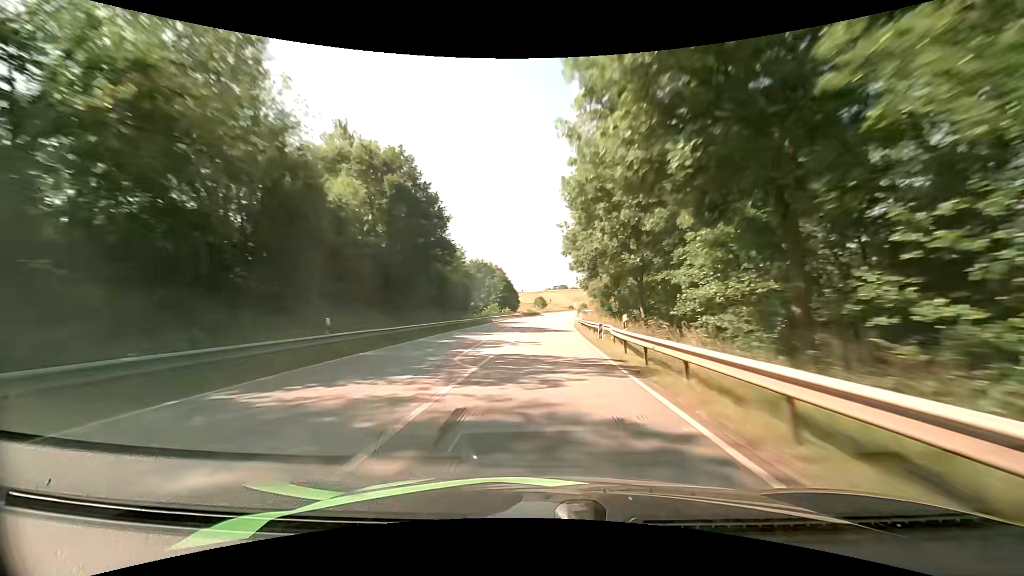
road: primary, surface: asphalt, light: Day
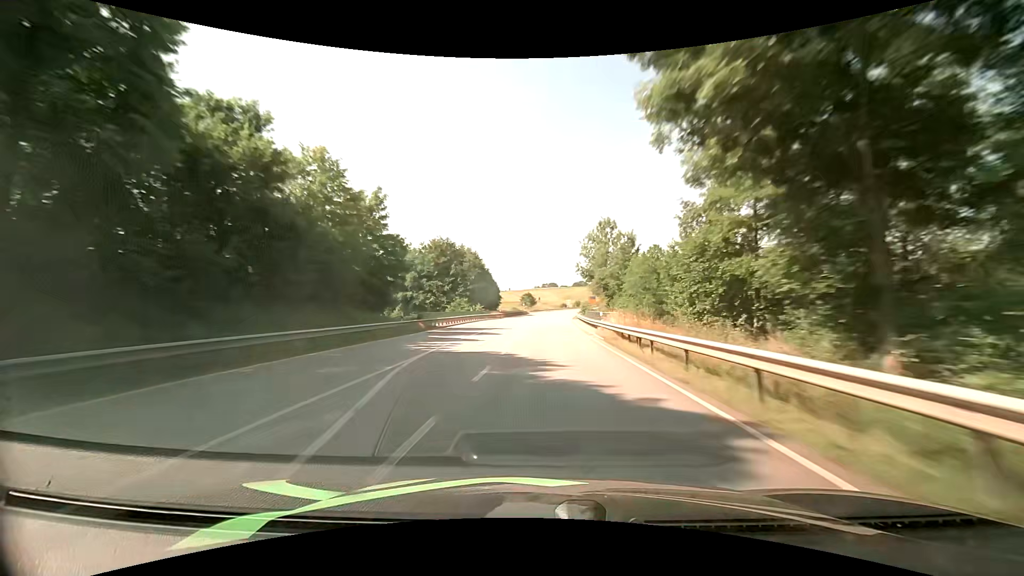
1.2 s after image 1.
(+0.1, +33.7) m; +1°
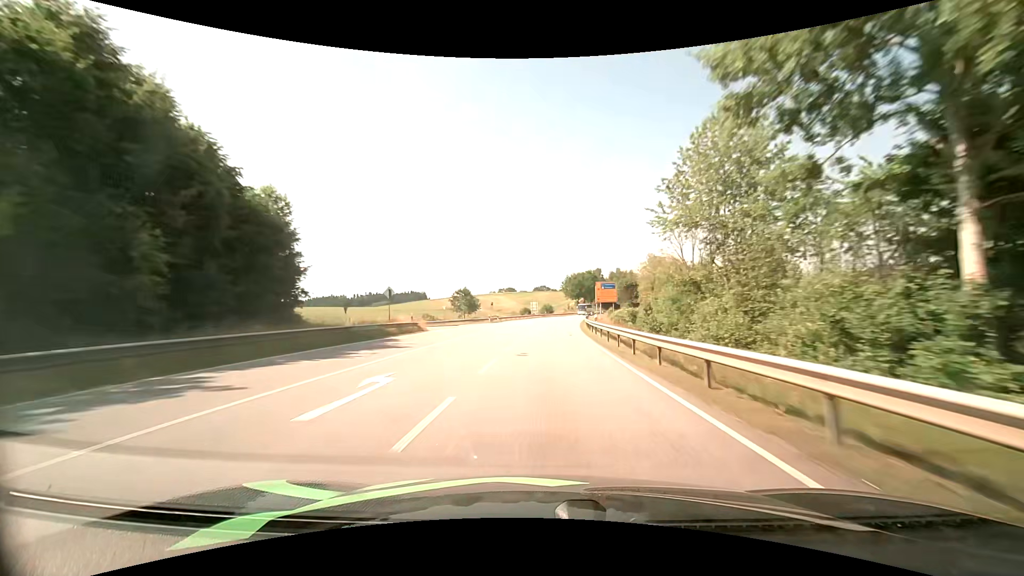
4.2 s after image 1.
(+3.4, +82.7) m; +5°
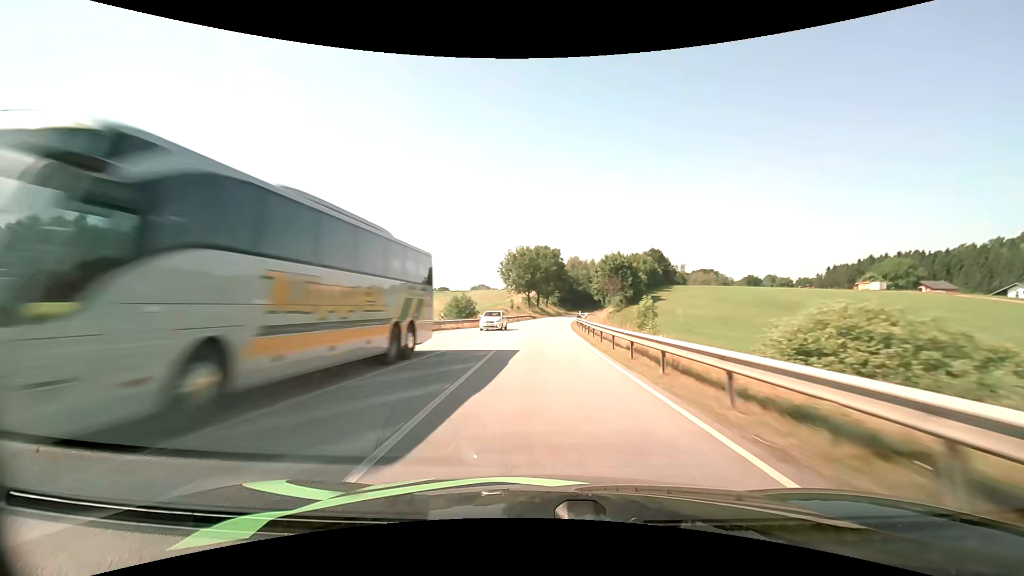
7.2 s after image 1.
(+4.6, +82.9) m; +6°
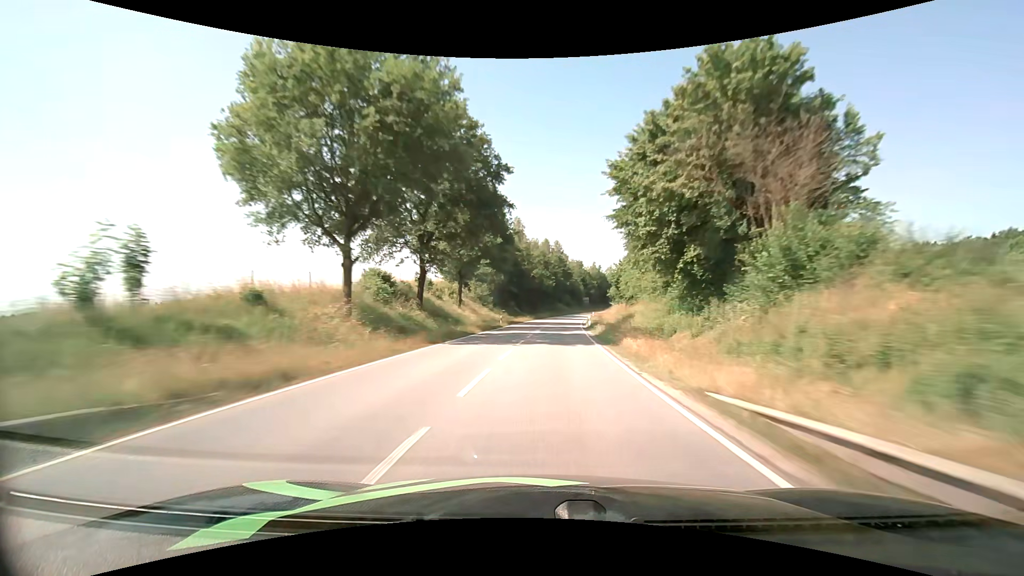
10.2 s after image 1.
(+4.3, +84.1) m; +7°
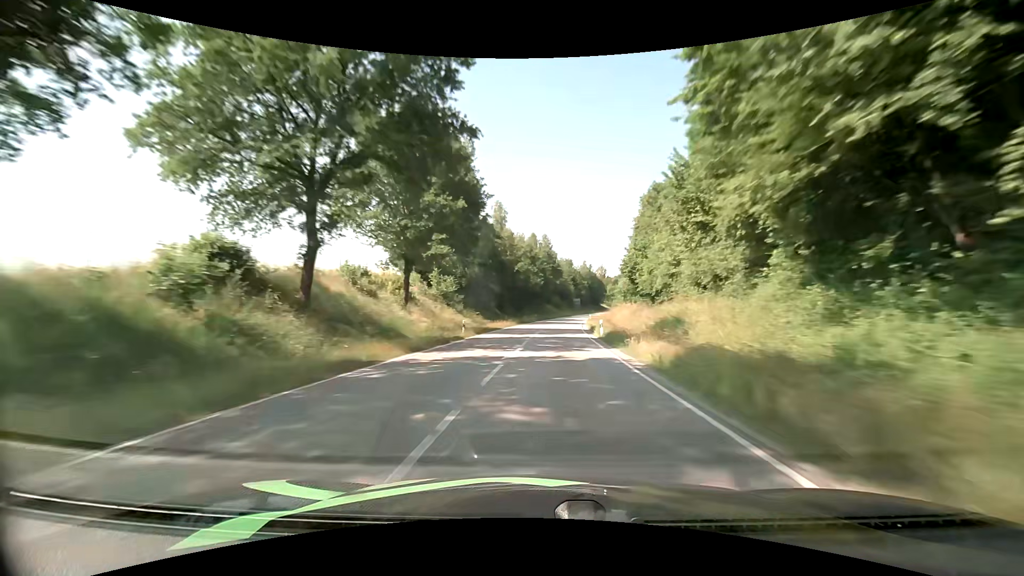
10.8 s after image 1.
(+0.2, +17.0) m; +2°
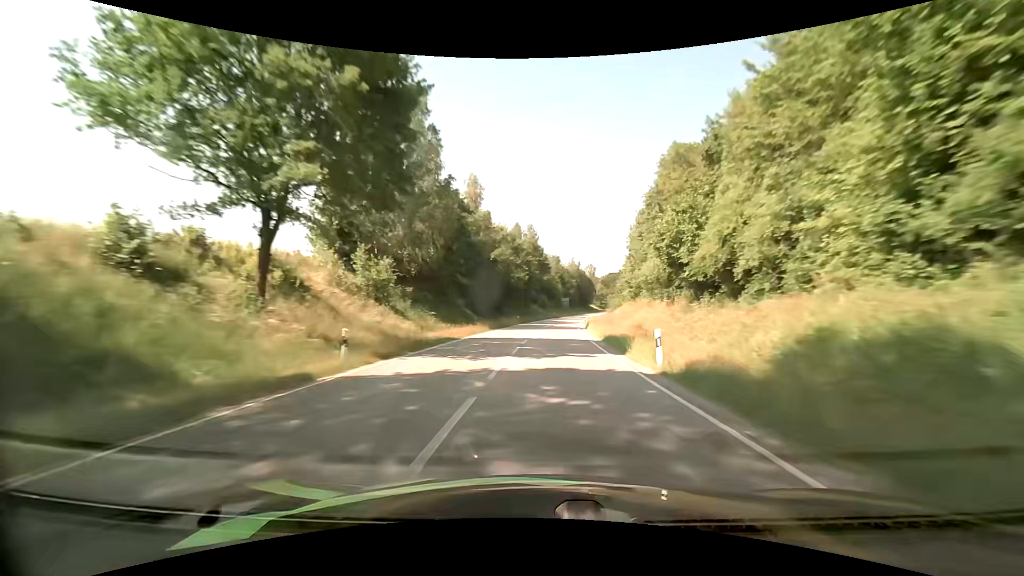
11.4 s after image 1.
(+0.2, +17.0) m; +1°
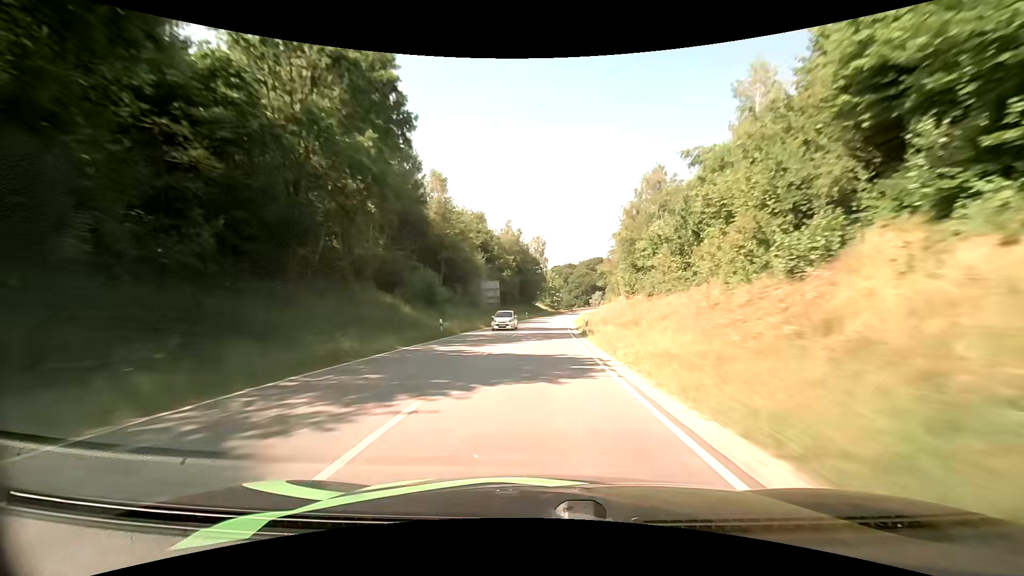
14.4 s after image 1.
(+6.3, +84.9) m; +8°
(0, +10) (0, +20) (0, +30) (+1, +40) (+2, +50) (+2, +60) (+3, +70) (+4, +80) (+5, +90) (+6, +100) m
